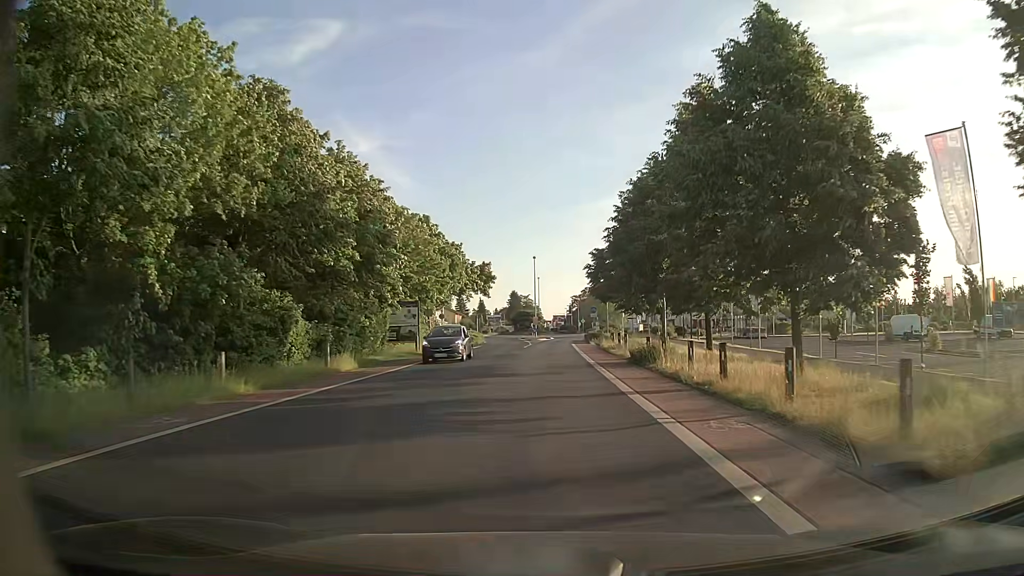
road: tertiary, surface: asphalt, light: Day
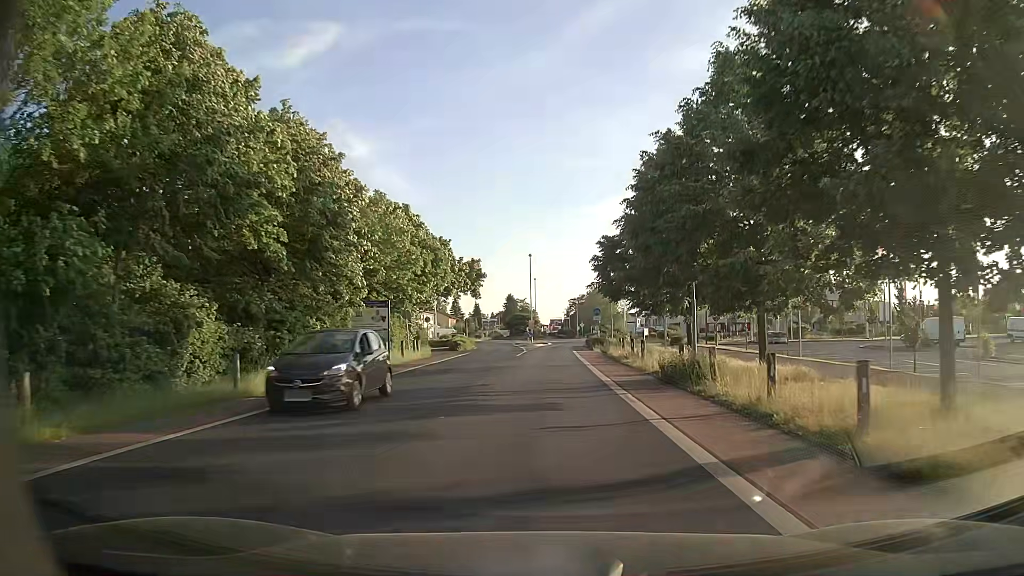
(0.0, +7.1) m; 0°
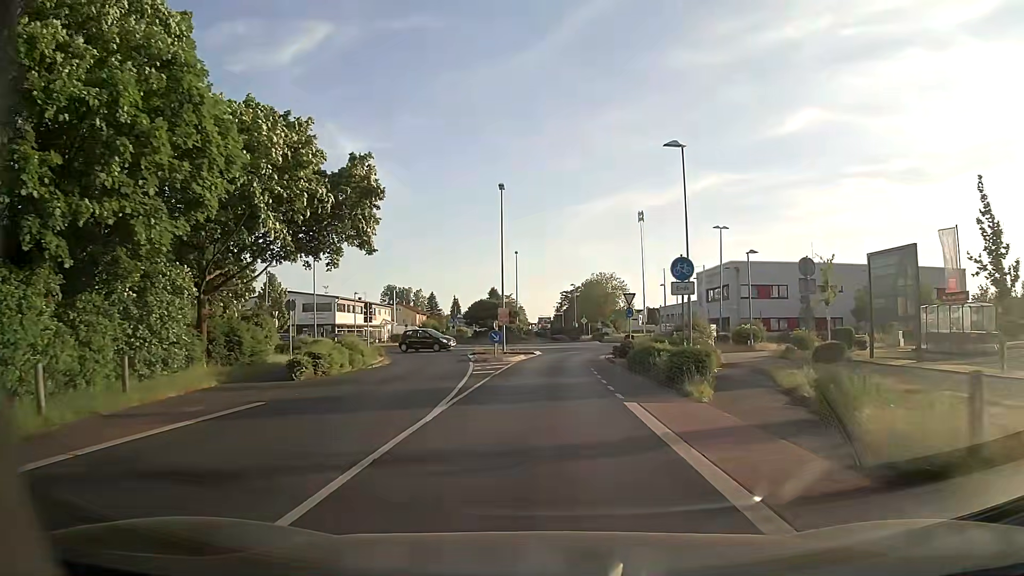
(+0.4, +34.5) m; +1°
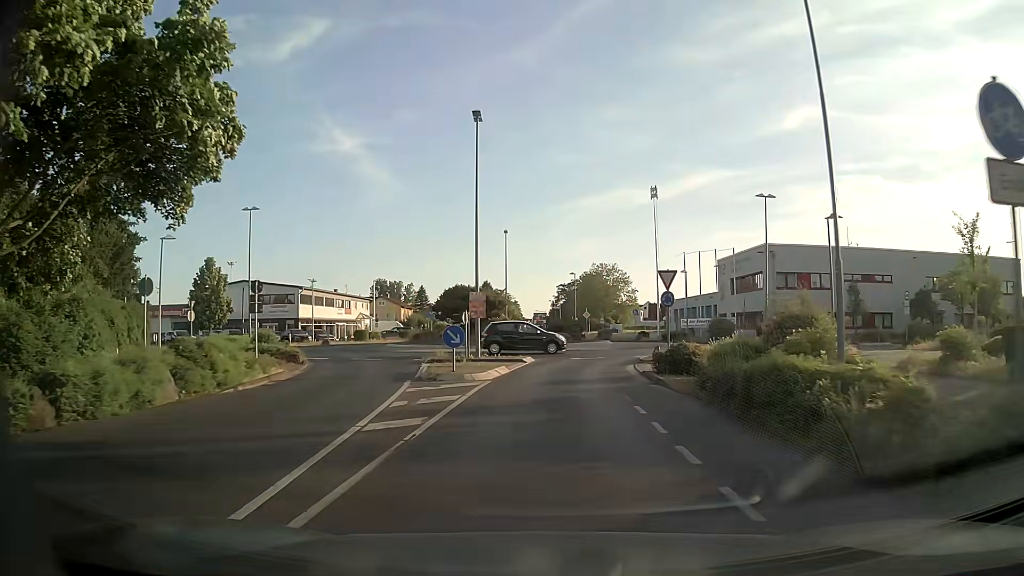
(0.0, +12.7) m; 0°
(0, +10) (+1, +20) (+3, +30) (+8, +38) (+8, +48) (+3, +57) (0, +66) (0, +76) (0, +86) (0, +96) m
